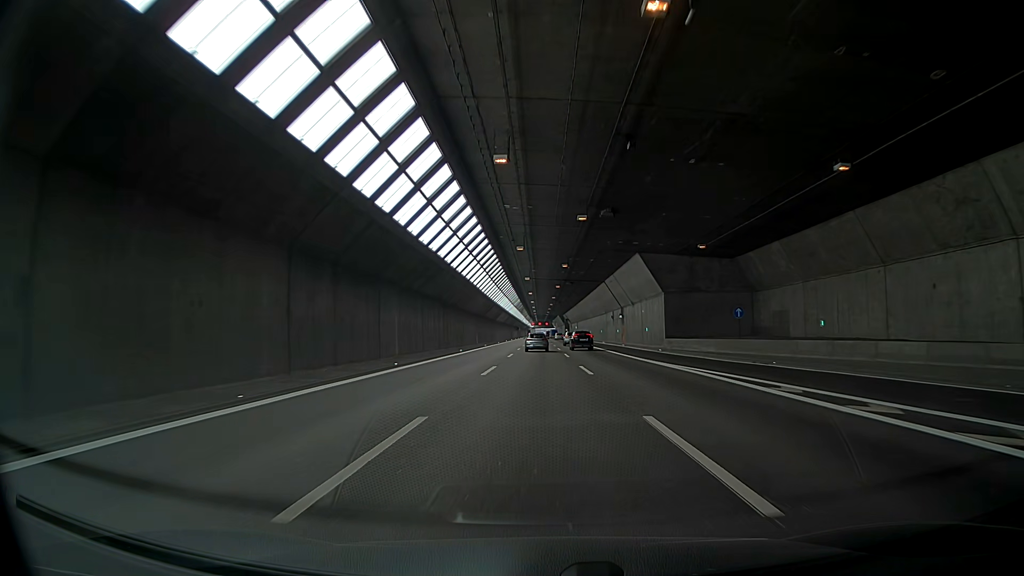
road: motorway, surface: asphalt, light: Day
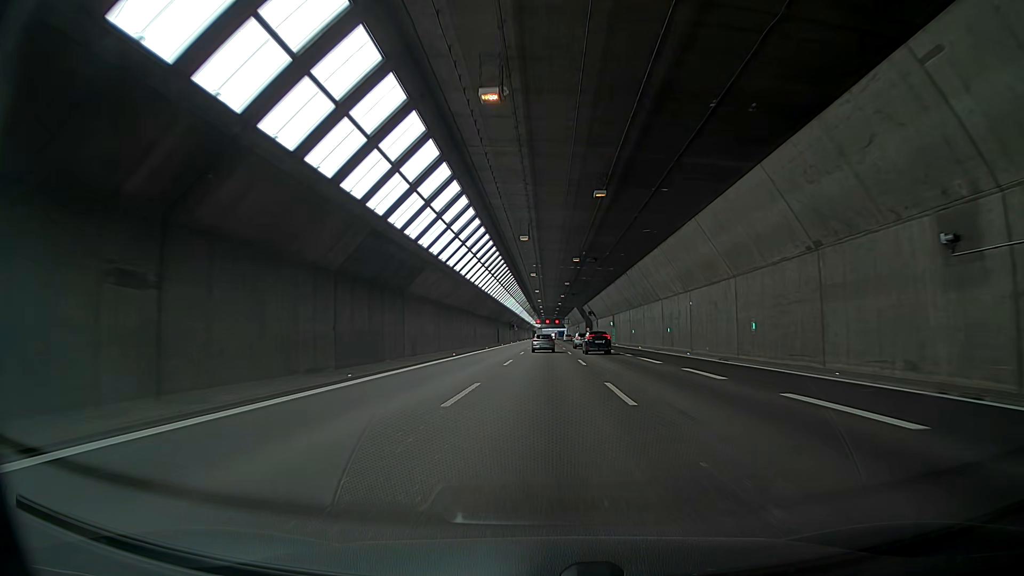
(+0.2, +79.9) m; 0°
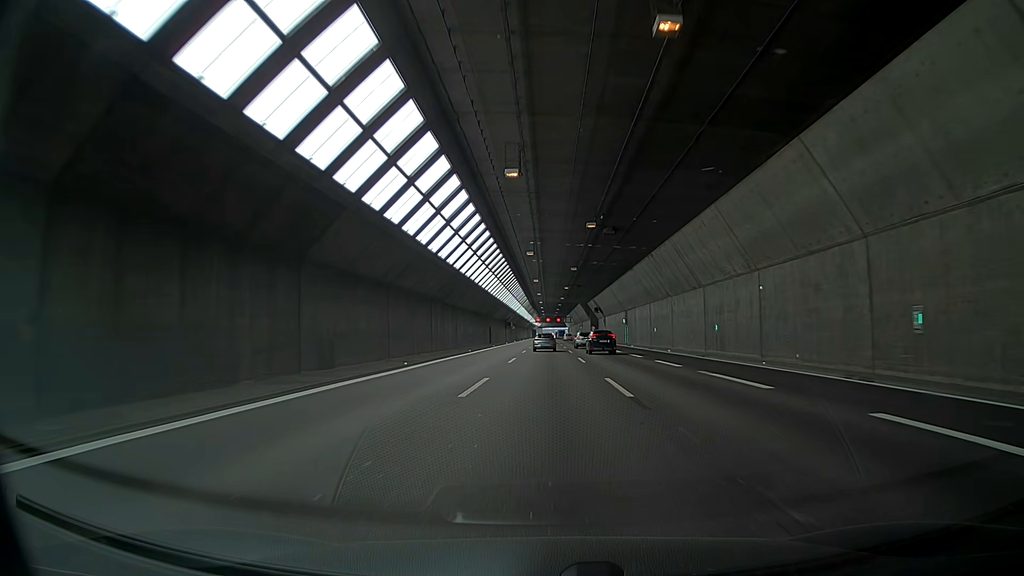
(+0.1, +16.0) m; +1°
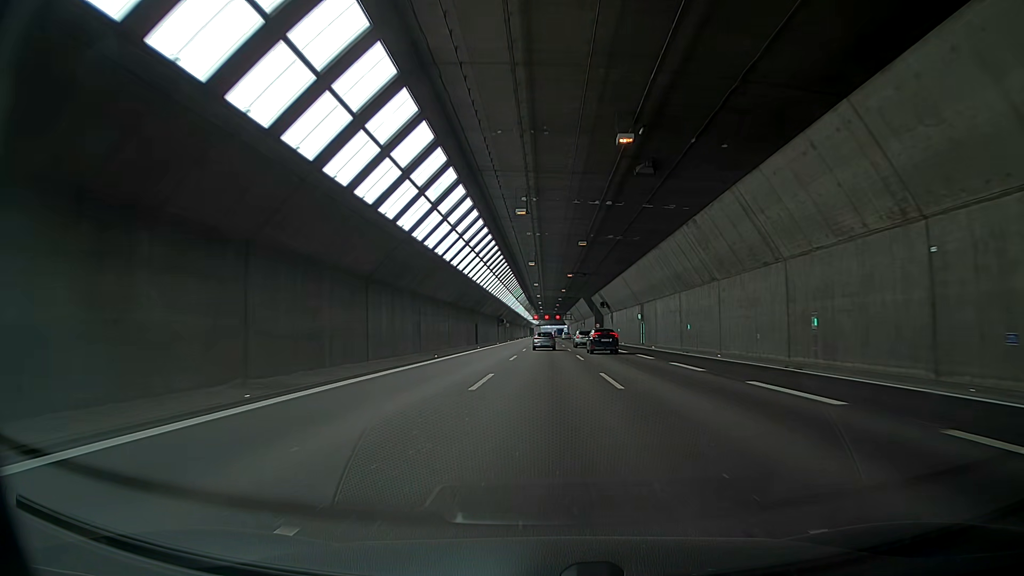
(0.0, +16.0) m; 0°
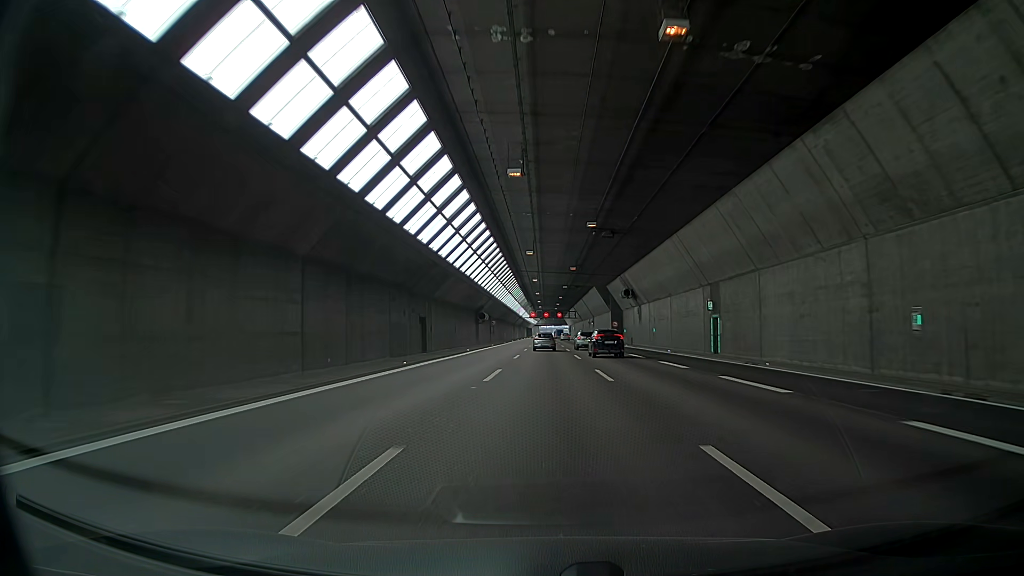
(+0.3, +31.9) m; +1°
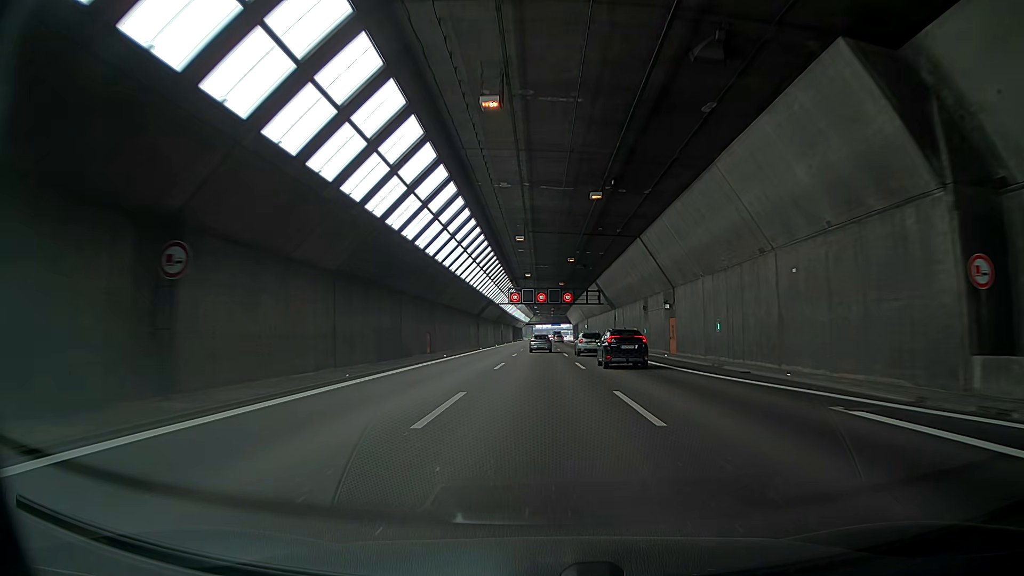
(-0.7, +79.8) m; -1°
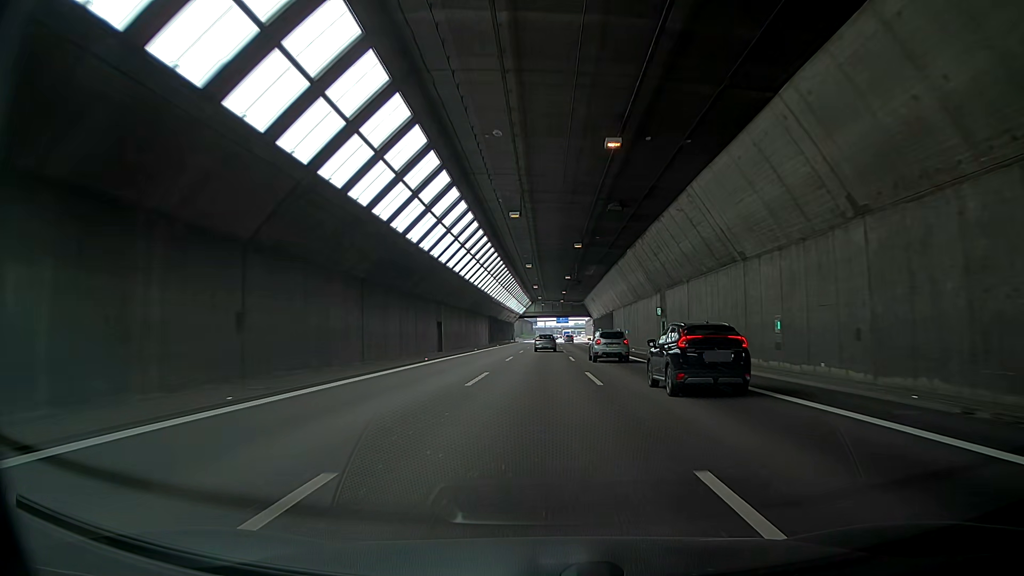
(+0.4, +79.8) m; 0°
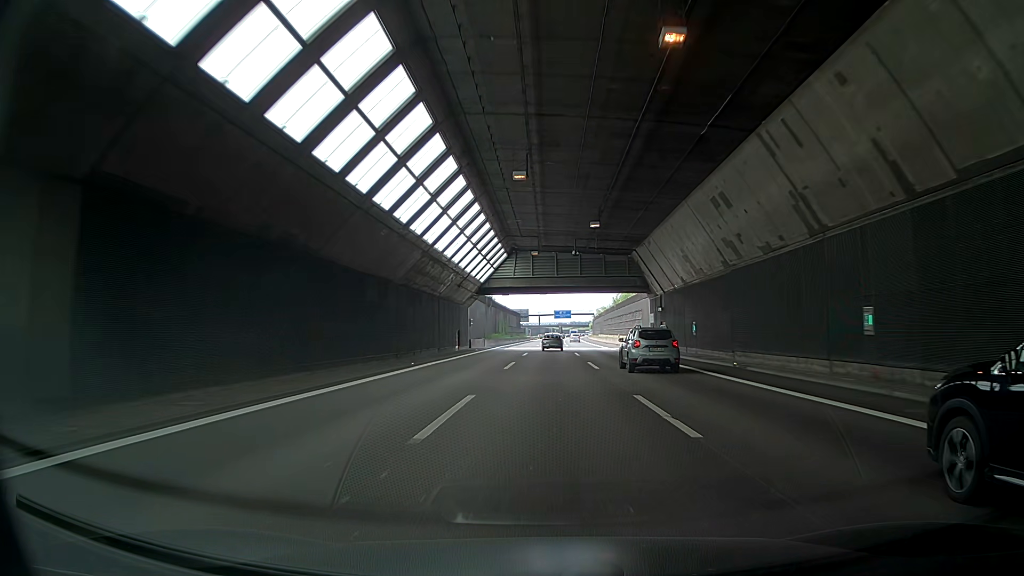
(+0.3, +79.8) m; 0°
(0, +10) (0, +20) (0, +30) (0, +40) (0, +50) (0, +60) (0, +70) (0, +80) (0, +90) (0, +100) m
